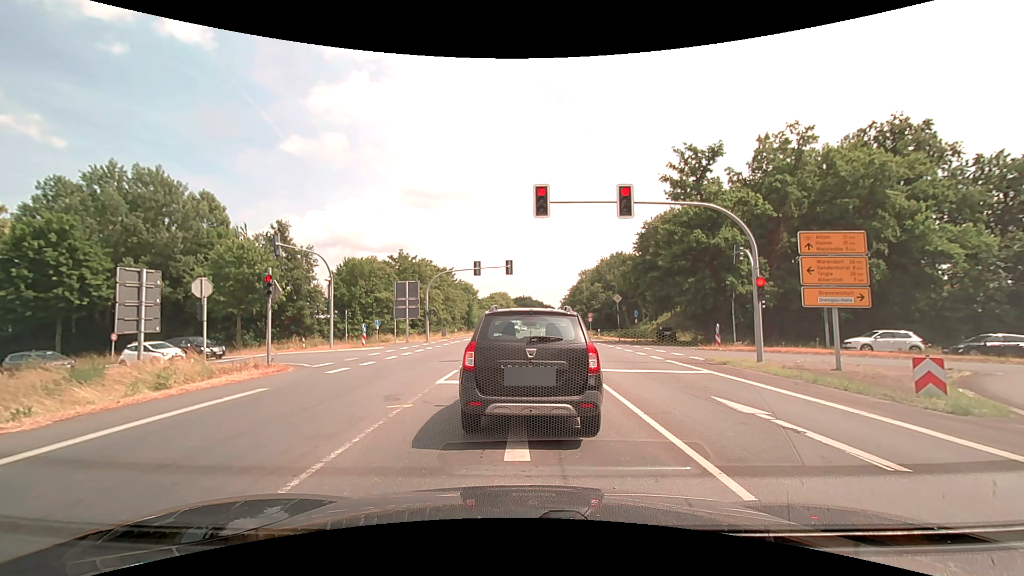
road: primary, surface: asphalt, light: Day
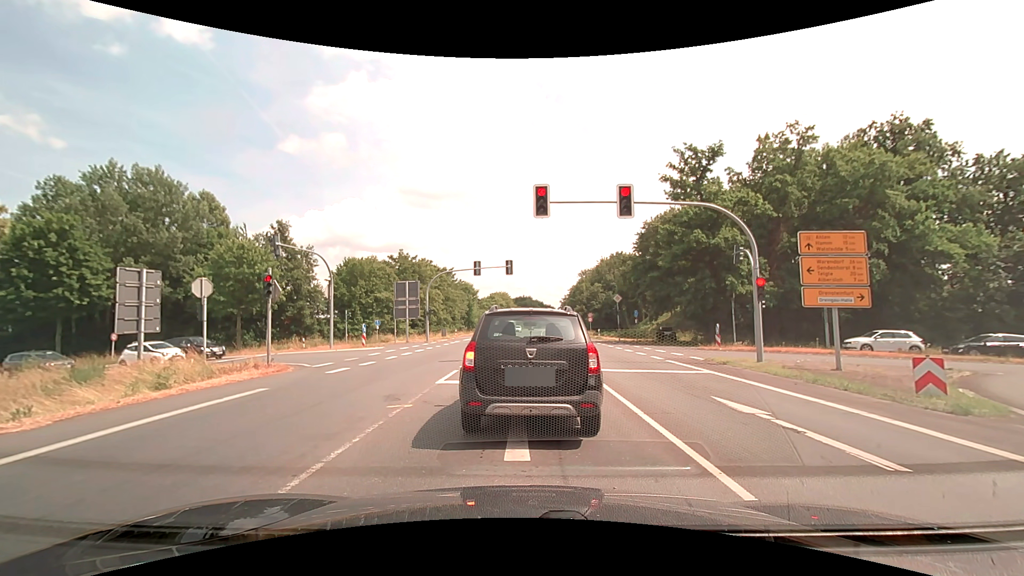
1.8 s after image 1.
(0.0, 0.0) m; 0°
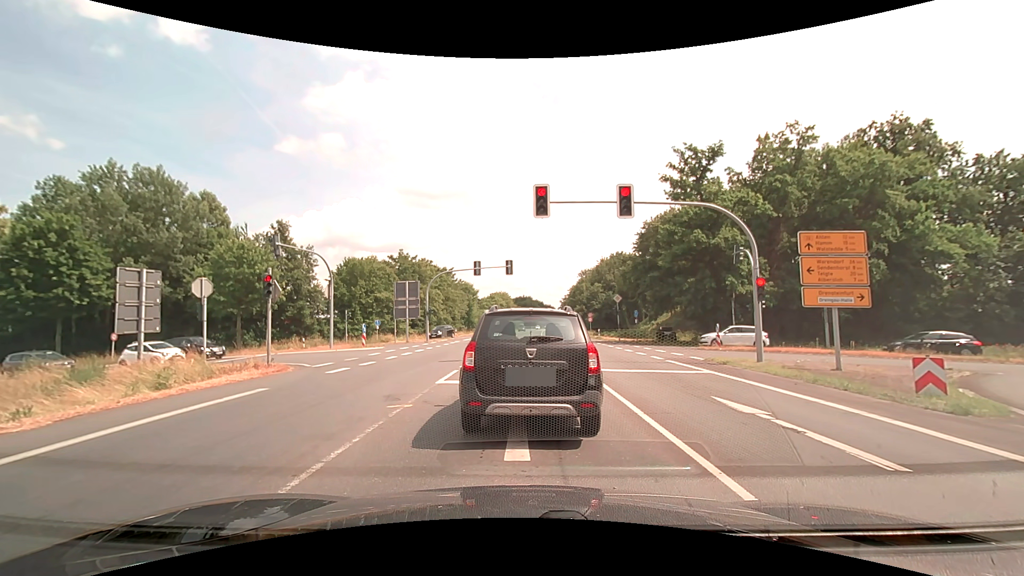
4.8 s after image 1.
(0.0, 0.0) m; 0°
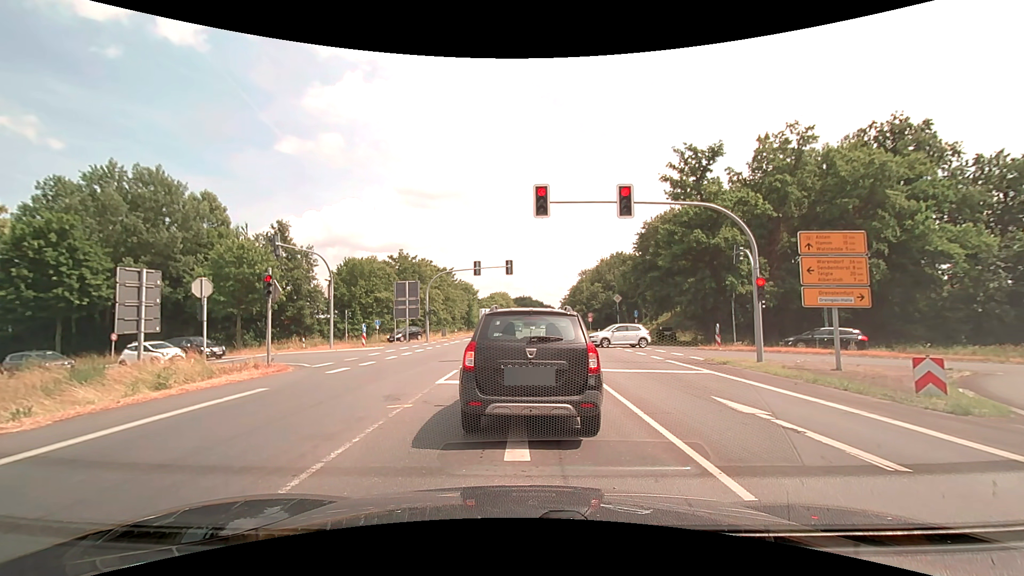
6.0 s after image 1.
(0.0, 0.0) m; 0°
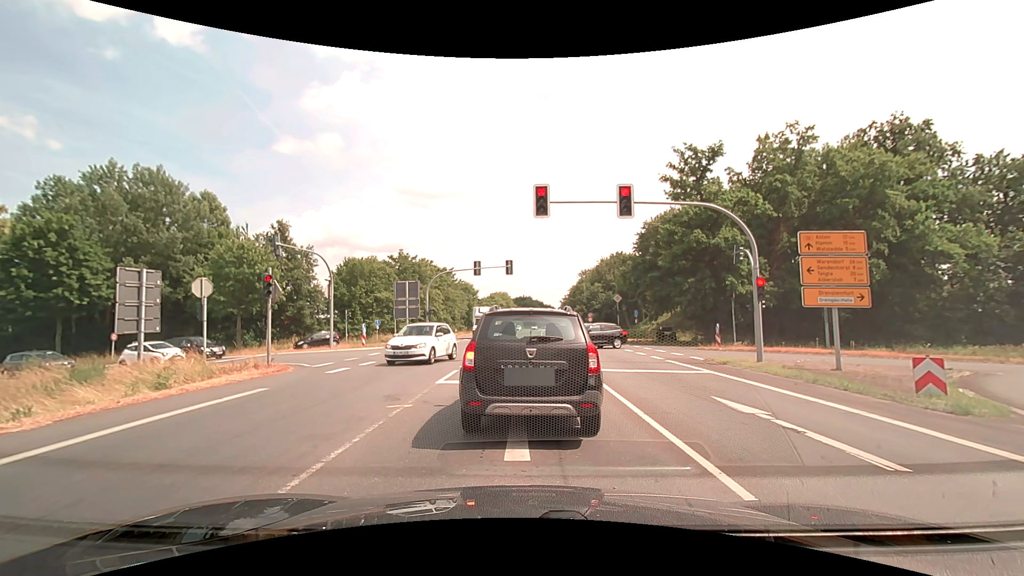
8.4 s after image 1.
(0.0, 0.0) m; 0°
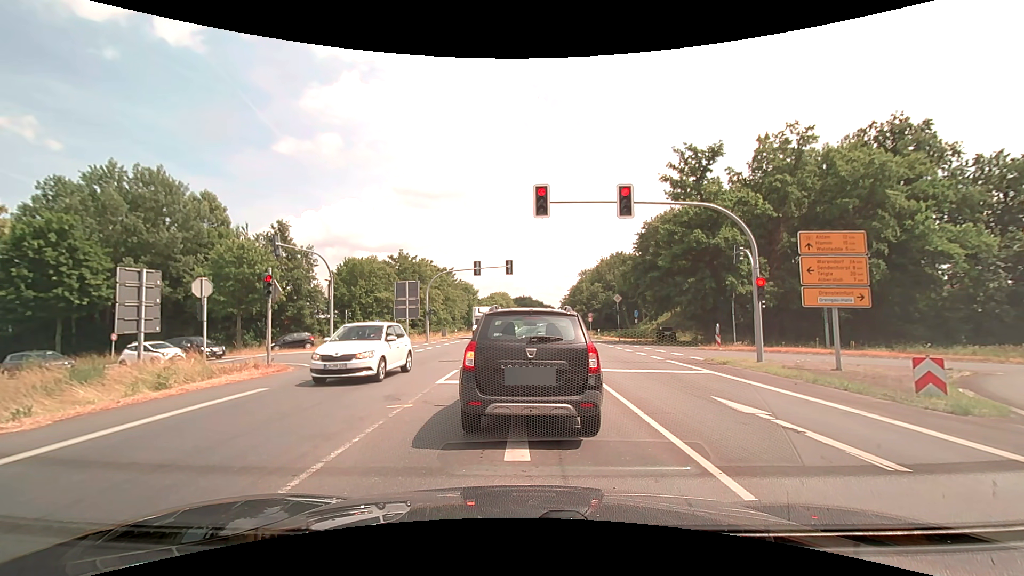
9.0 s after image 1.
(0.0, 0.0) m; 0°
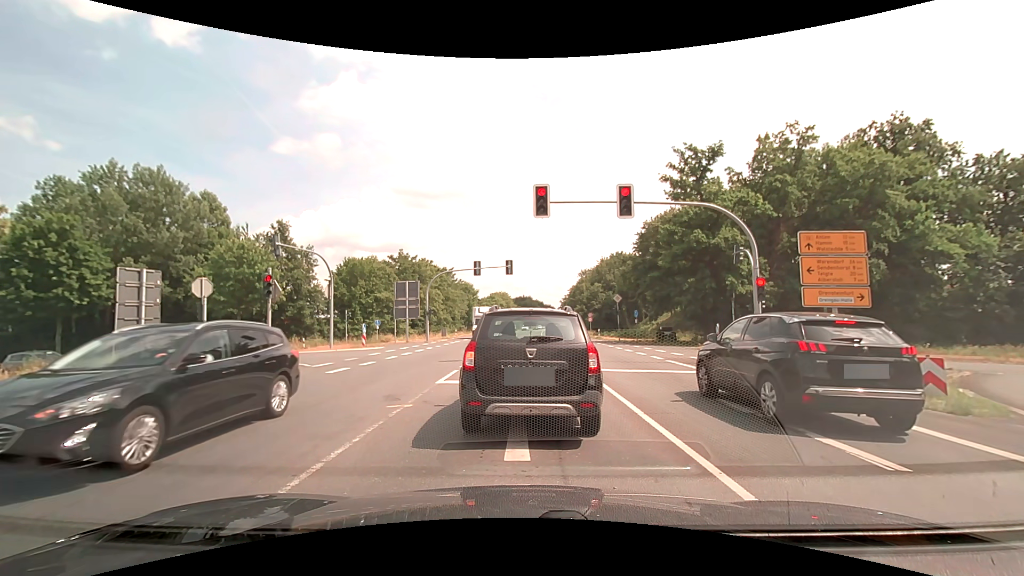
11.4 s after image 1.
(0.0, 0.0) m; 0°
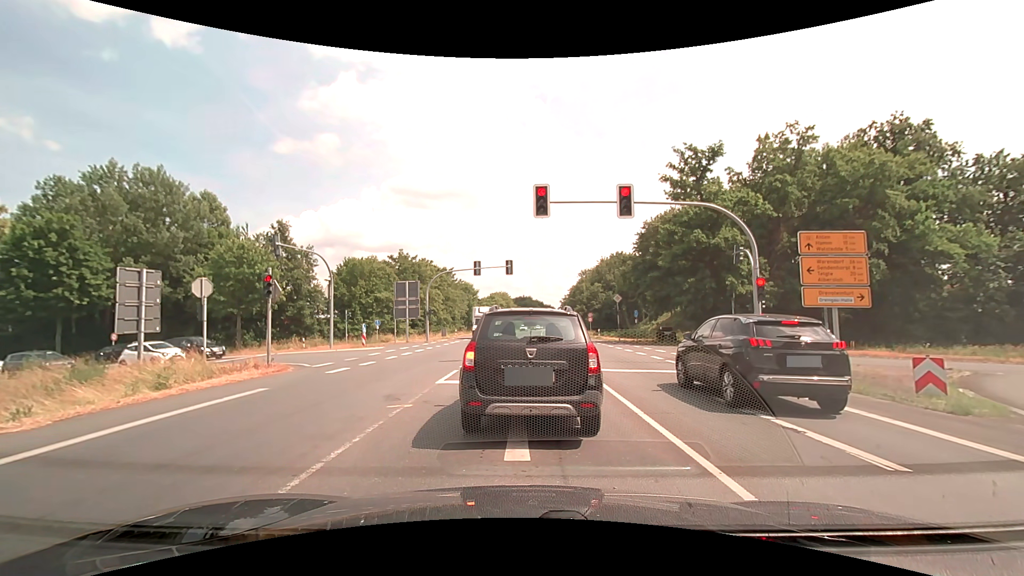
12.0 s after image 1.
(0.0, 0.0) m; 0°
